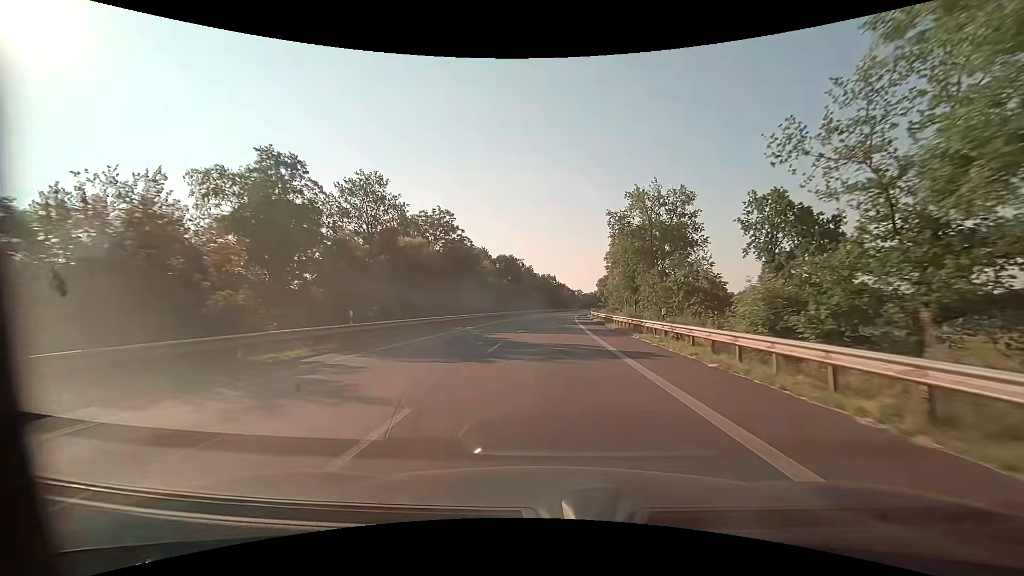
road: primary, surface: asphalt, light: Day
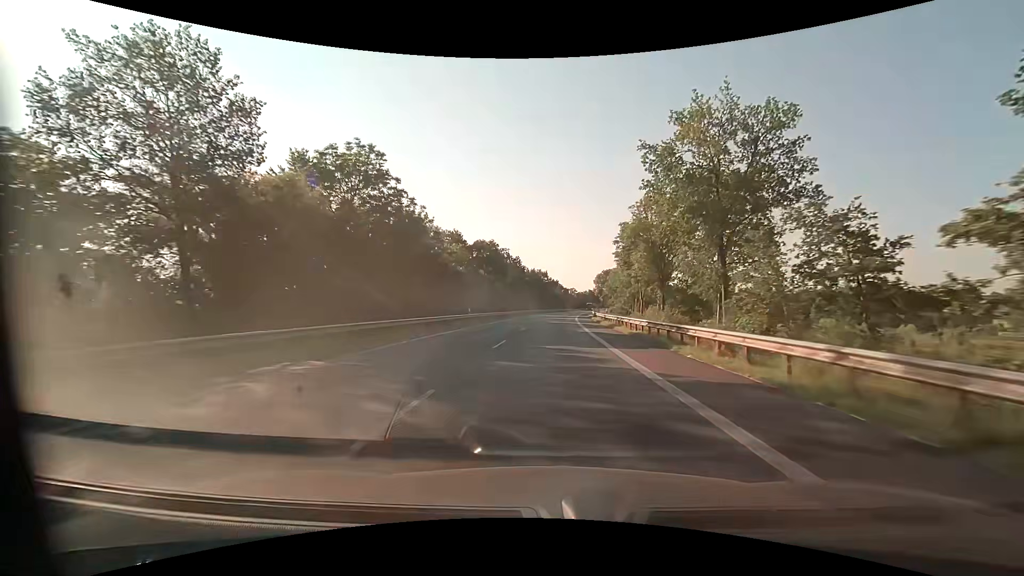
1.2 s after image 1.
(+0.2, +22.6) m; +1°
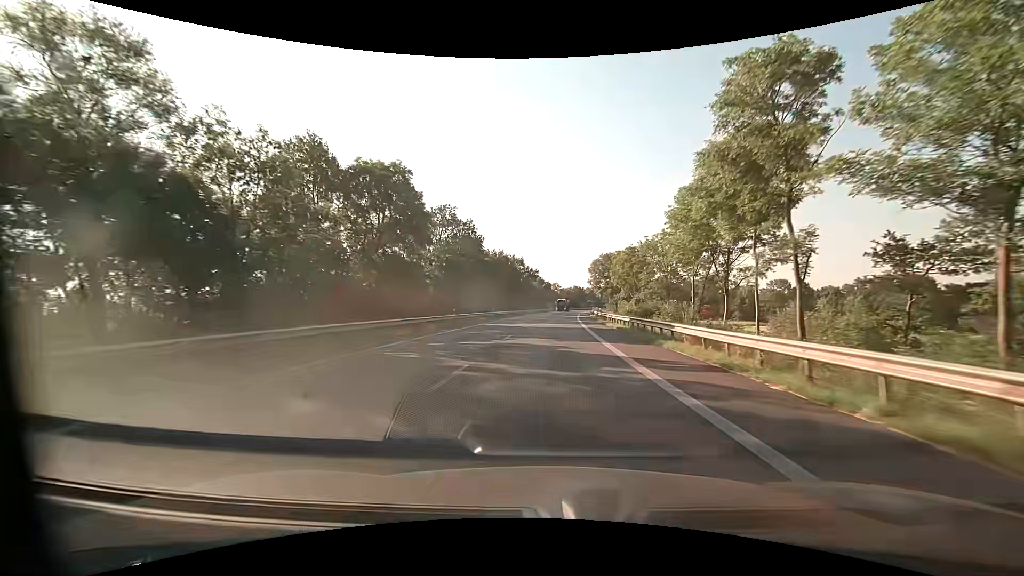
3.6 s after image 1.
(+1.0, +45.3) m; +2°
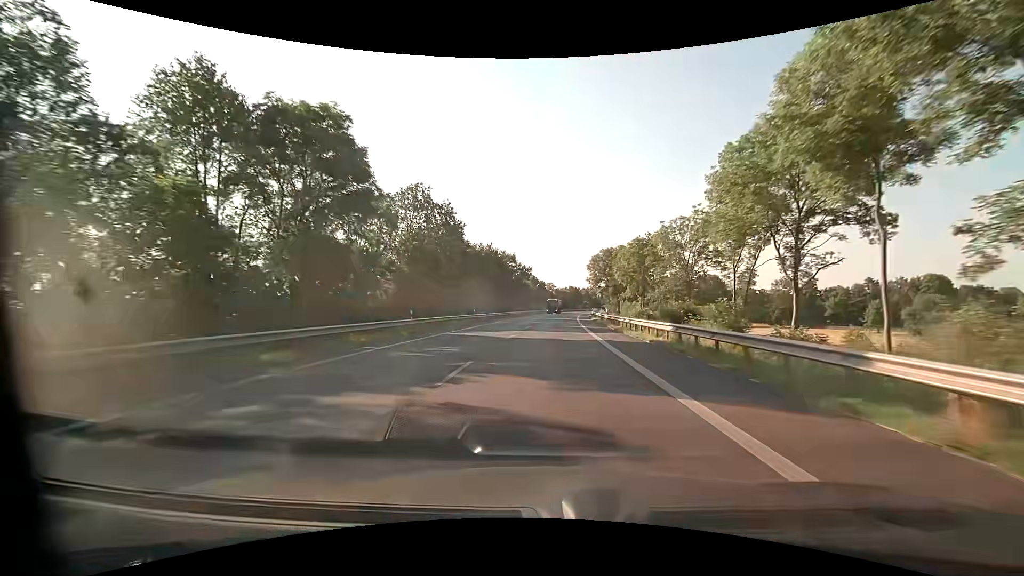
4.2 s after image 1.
(+0.1, +11.3) m; +1°
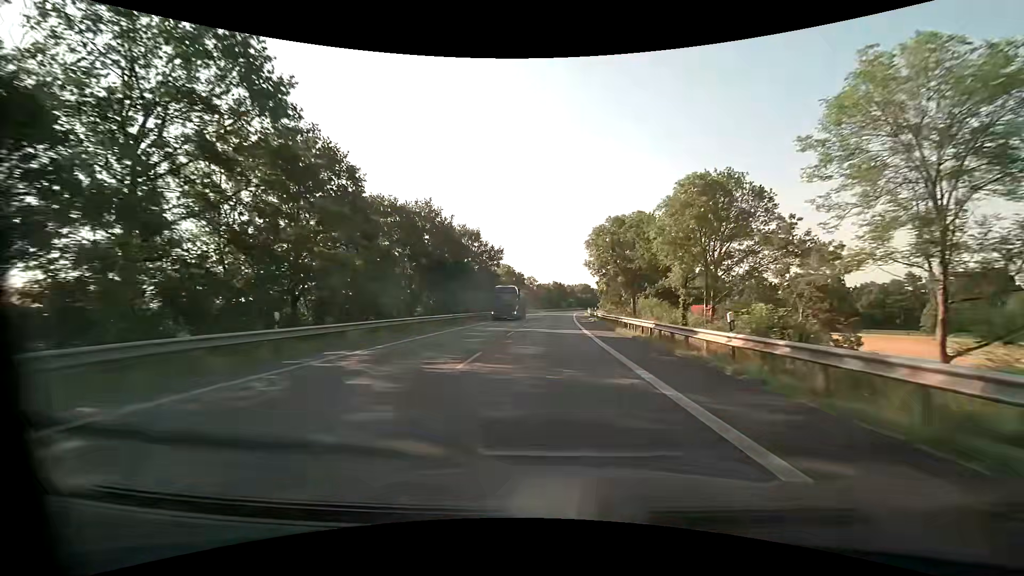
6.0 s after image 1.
(+0.7, +34.0) m; +2°
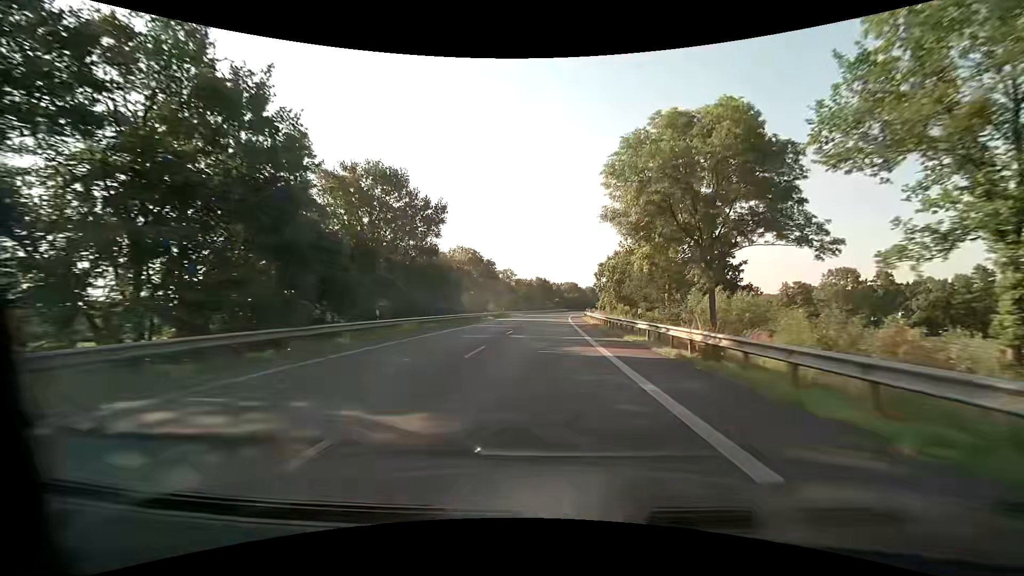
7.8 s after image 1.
(+0.6, +34.0) m; +2°
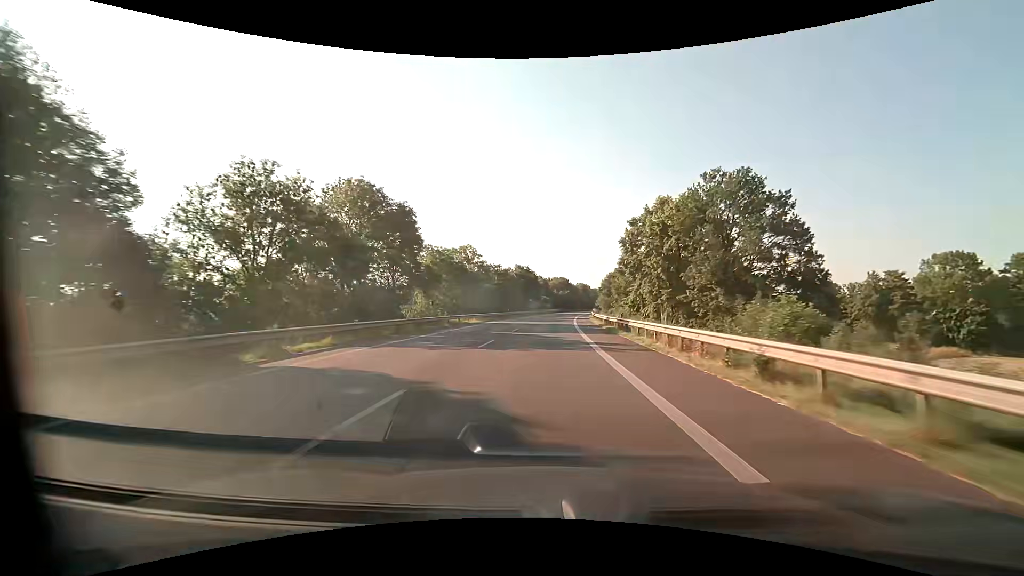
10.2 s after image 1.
(+0.7, +45.3) m; +2°
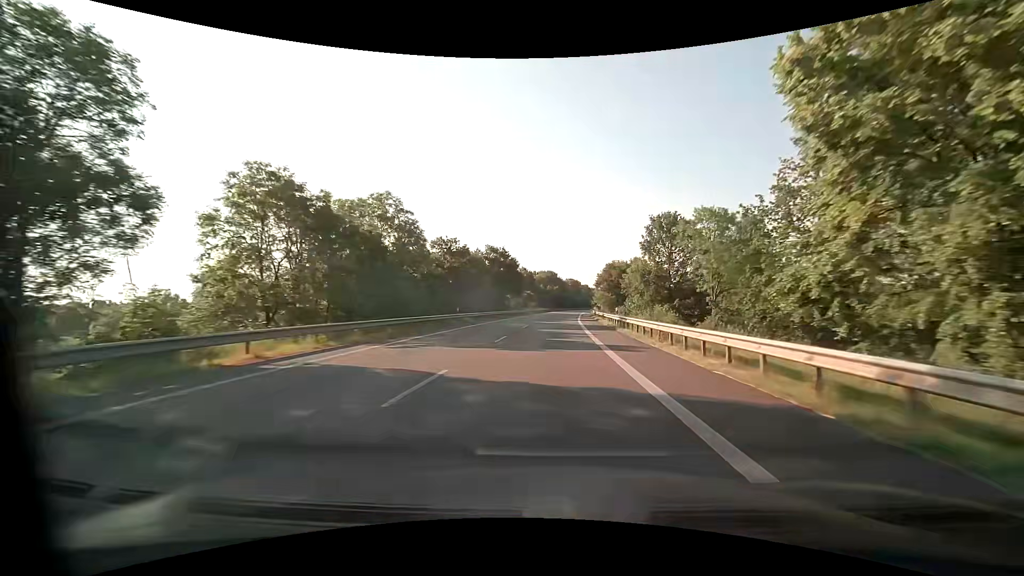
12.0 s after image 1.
(+0.4, +33.9) m; +2°
(0, +10) (0, +20) (0, +30) (+1, +40) (+1, +50) (+2, +60) (+2, +70) (+3, +80) (+4, +90) (+5, +100) m
